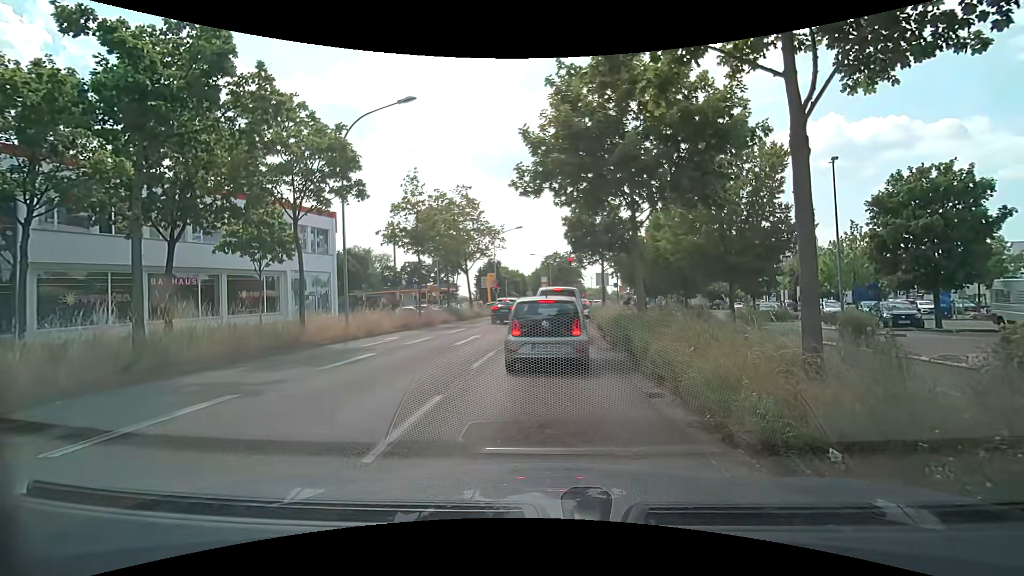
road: primary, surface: asphalt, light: Day
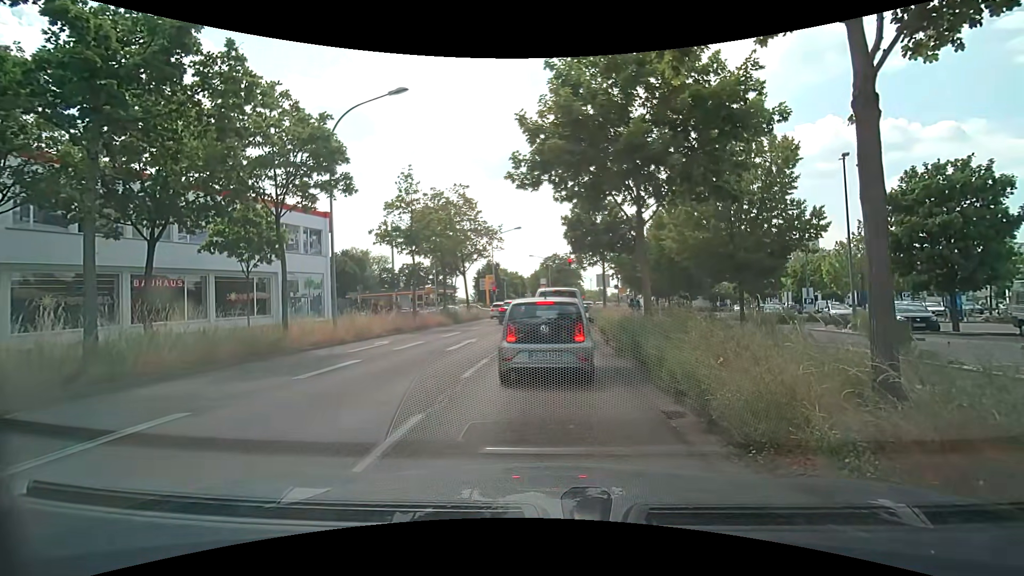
(0.0, +1.1) m; 0°
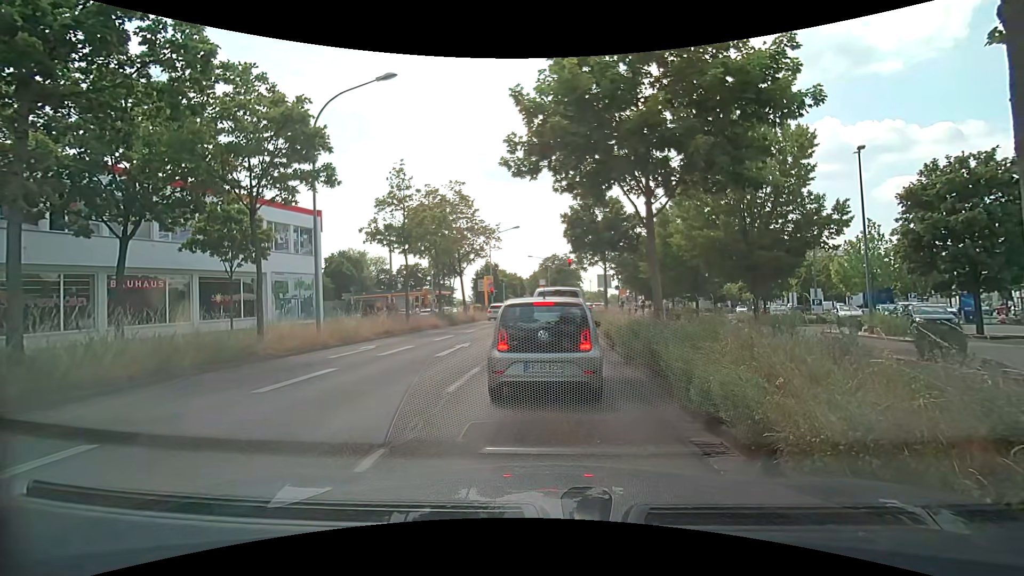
(0.0, +1.3) m; 0°
